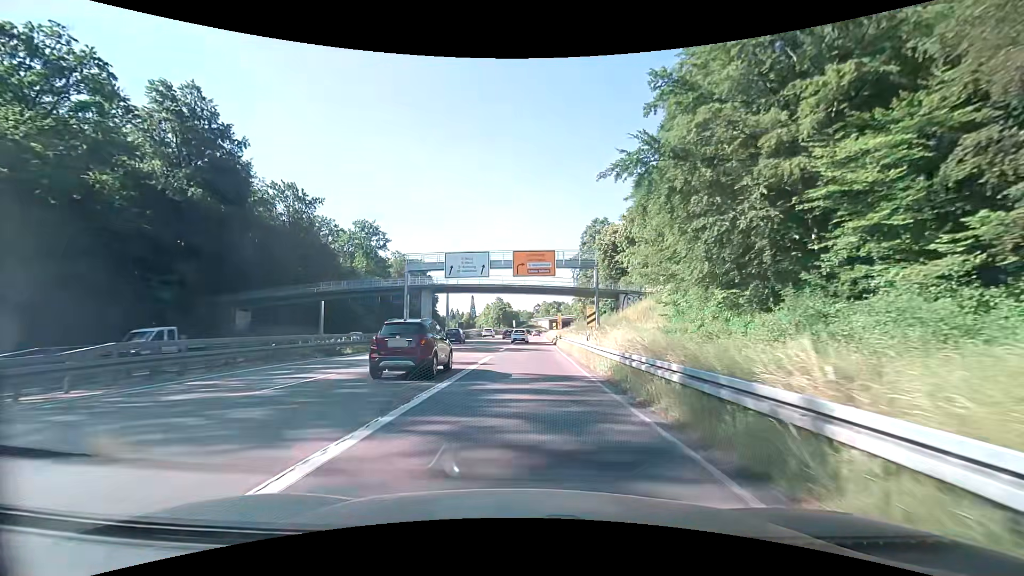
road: trunk_link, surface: asphalt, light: Day
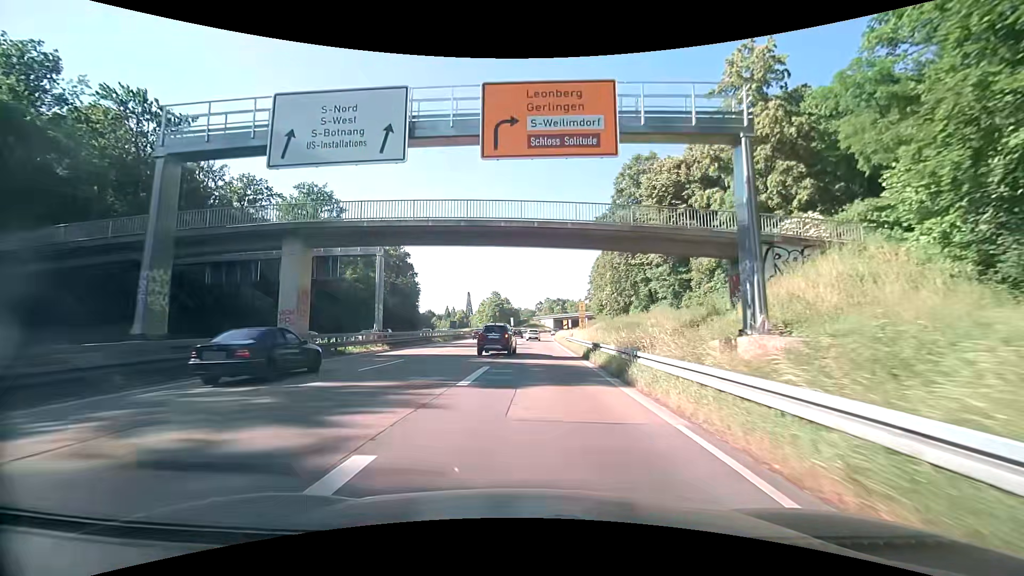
(+0.2, +32.5) m; 0°
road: trunk
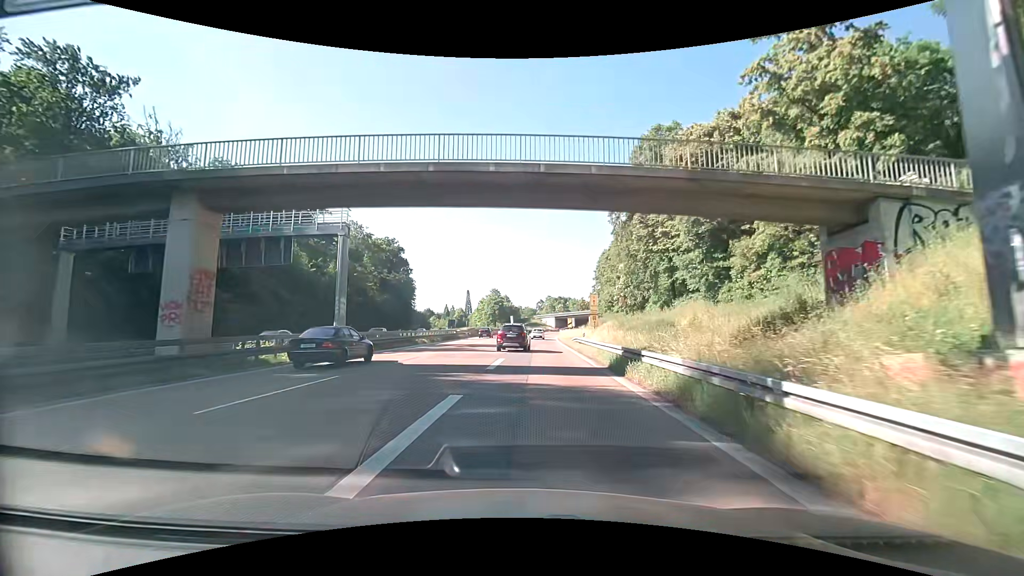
(0.0, +7.9) m; 0°
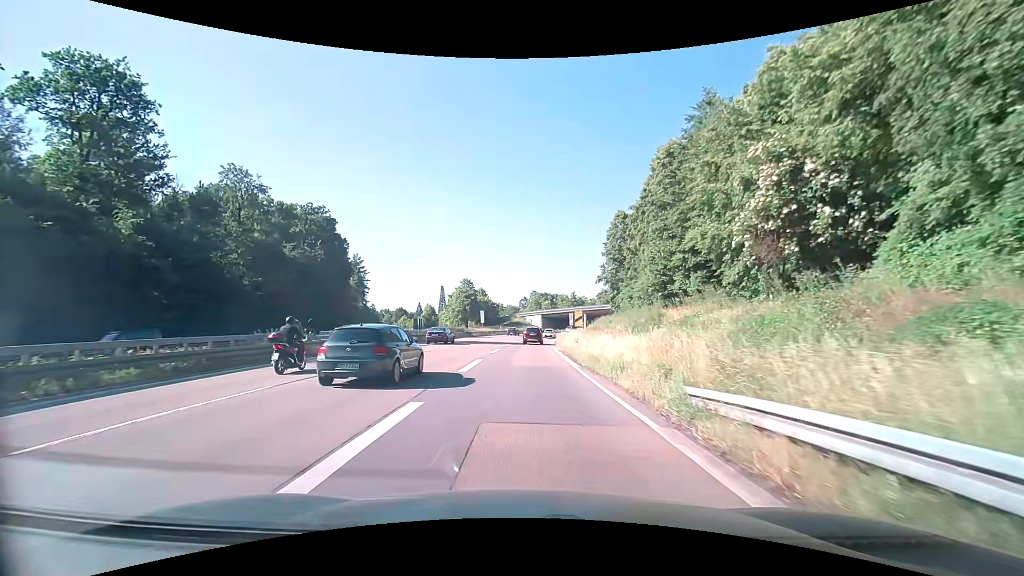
(+0.9, +38.4) m; +1°
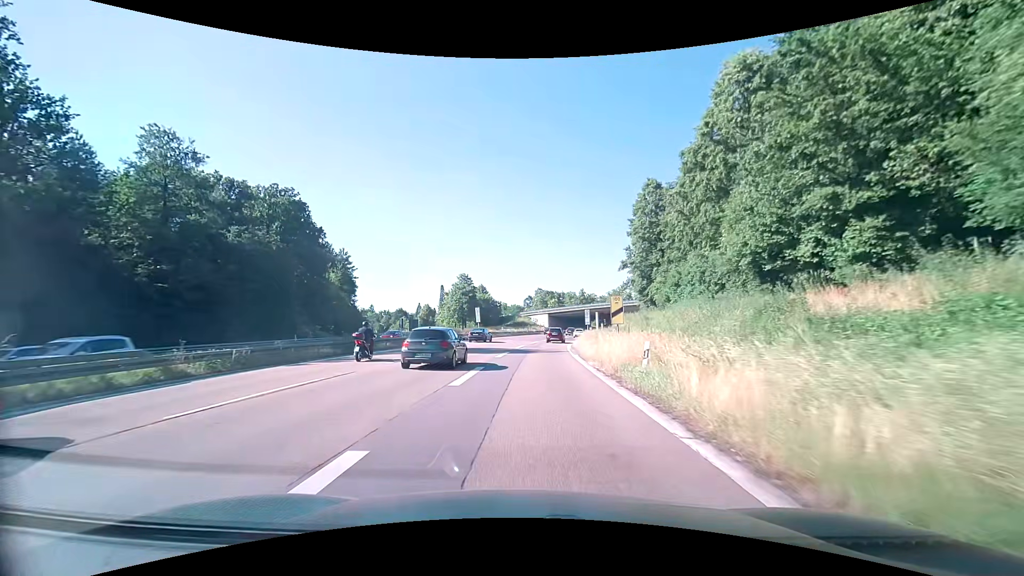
(0.0, +16.0) m; 0°
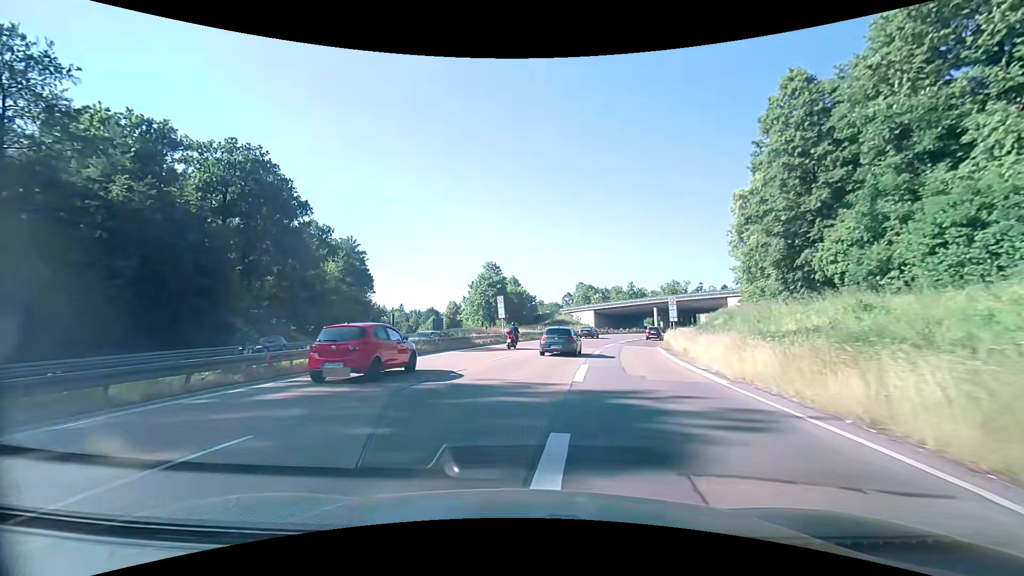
(-0.9, +24.0) m; -4°
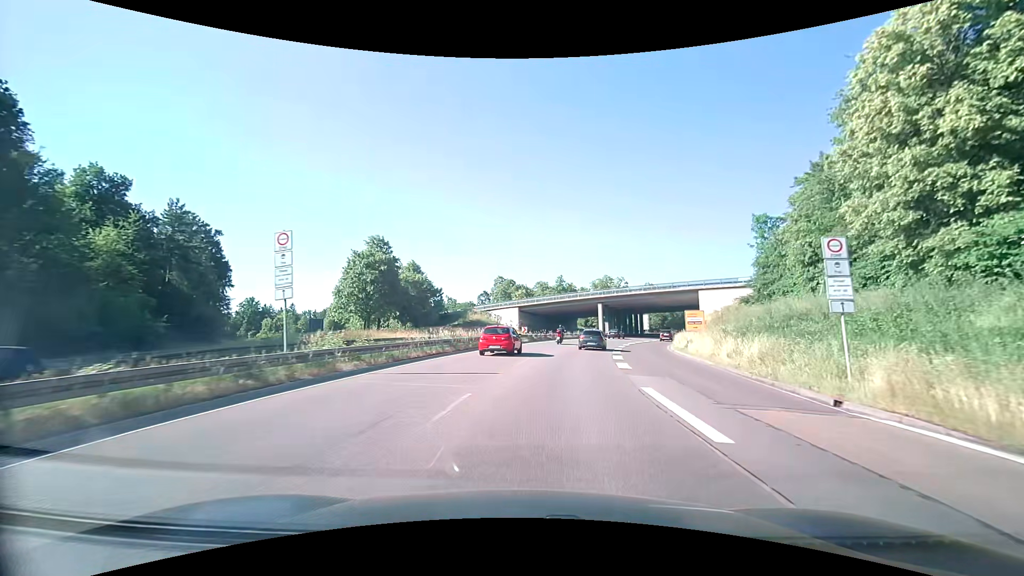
(+1.9, +31.5) m; +10°
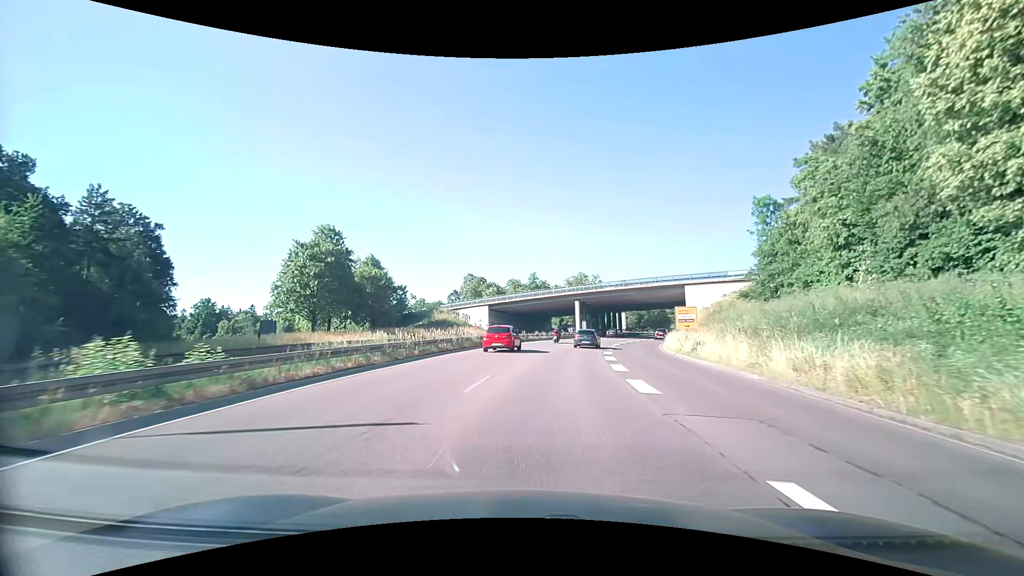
(+0.2, +7.8) m; +3°
